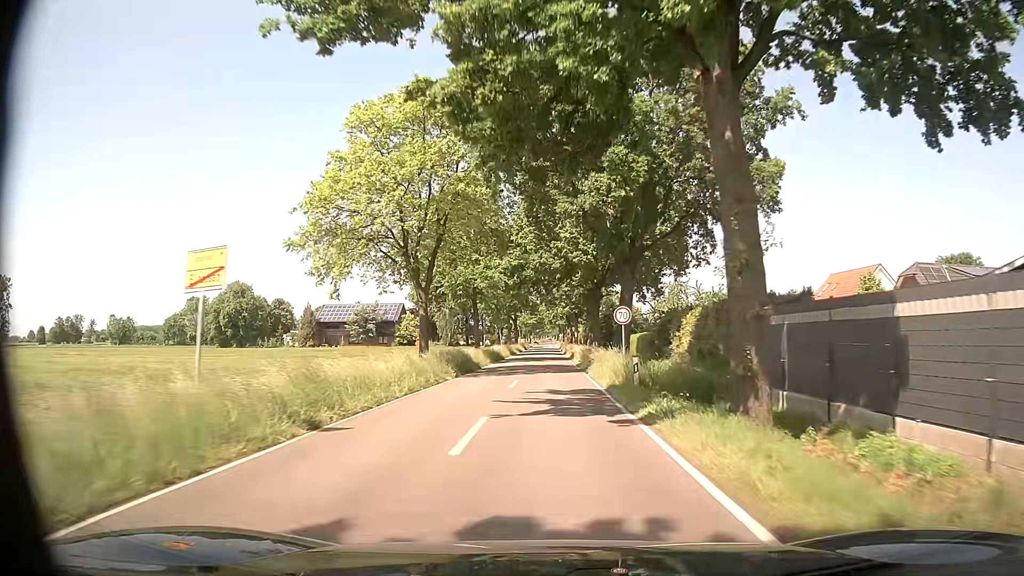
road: tertiary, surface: asphalt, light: Day
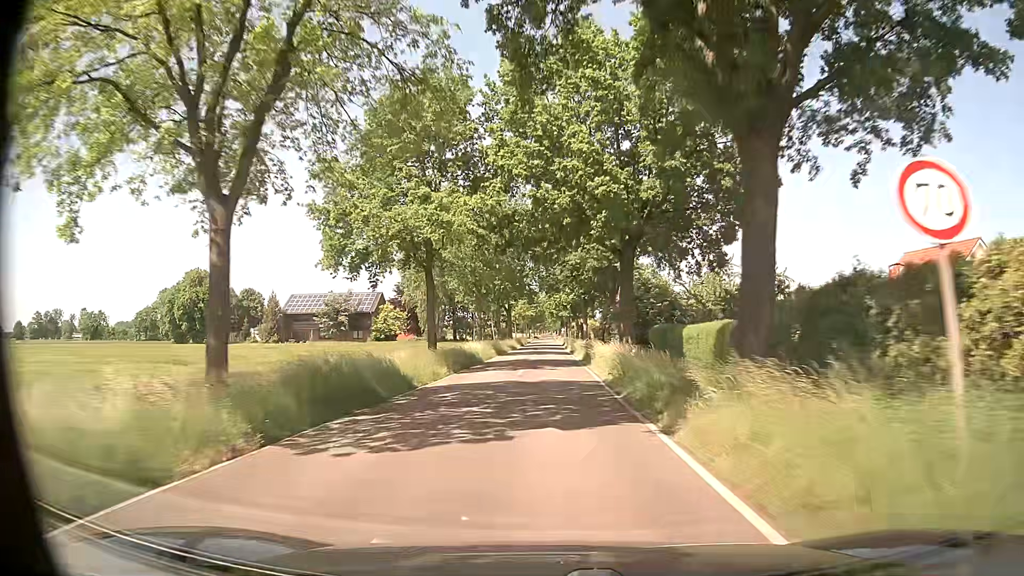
(+0.1, +19.6) m; 0°
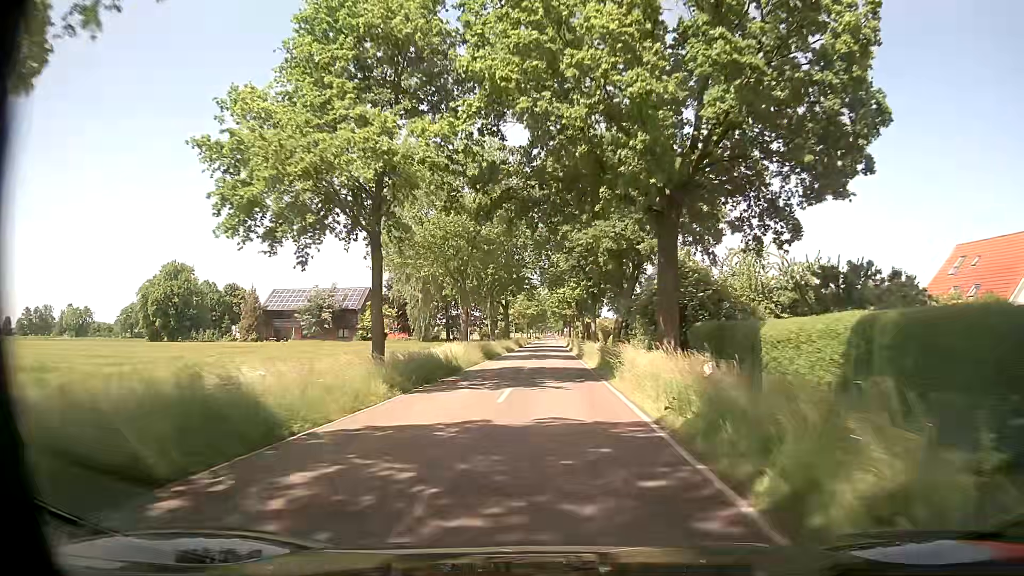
(0.0, +10.0) m; 0°
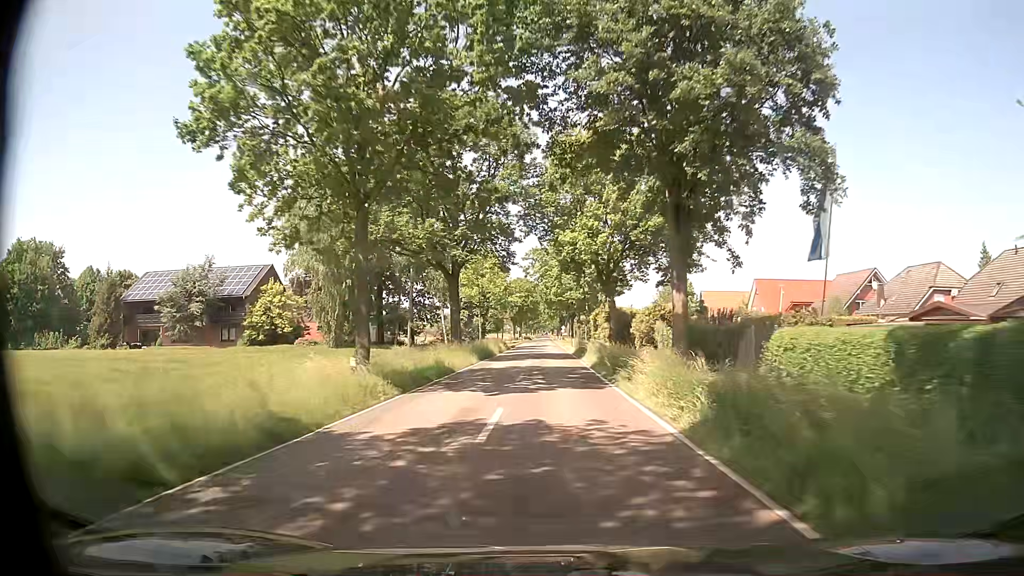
(0.0, +40.6) m; 0°
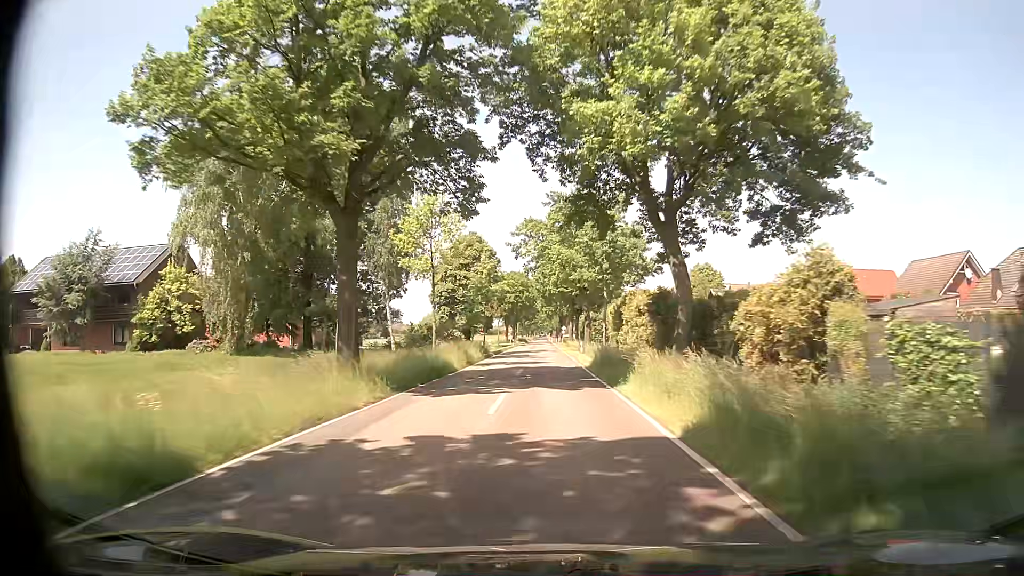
(+0.2, +20.4) m; +1°
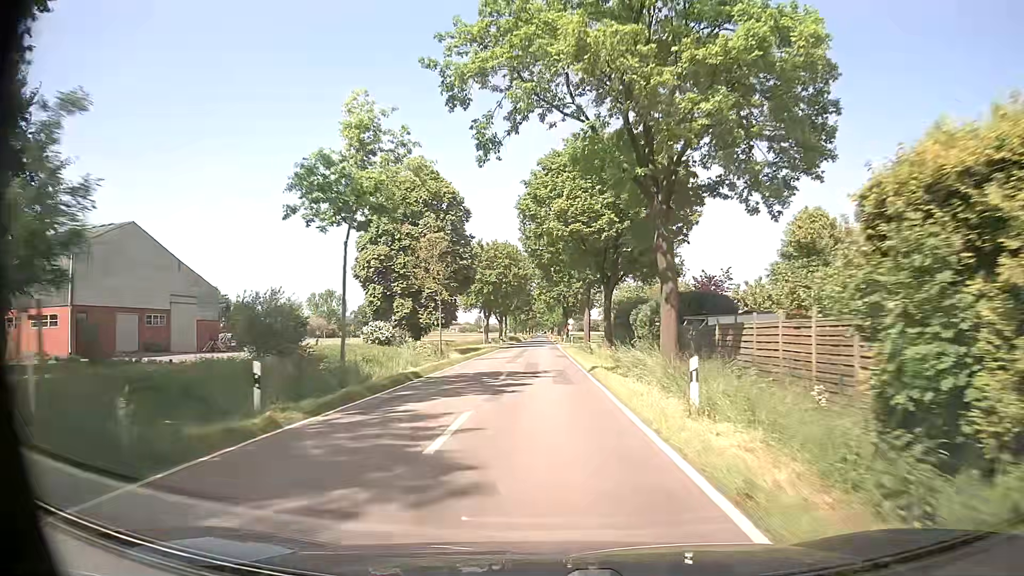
(+0.2, +39.3) m; 0°
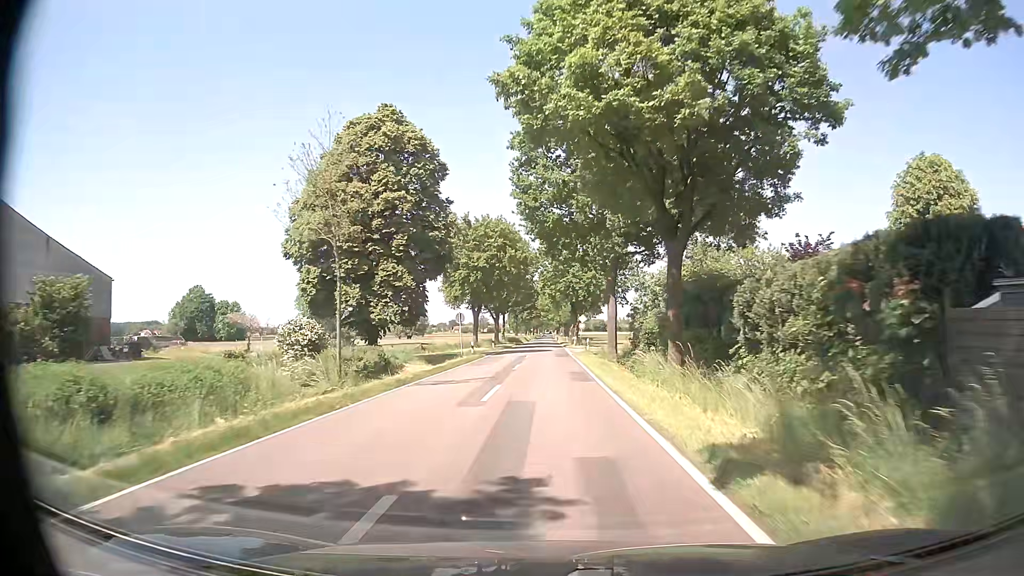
(-0.1, +17.5) m; 0°
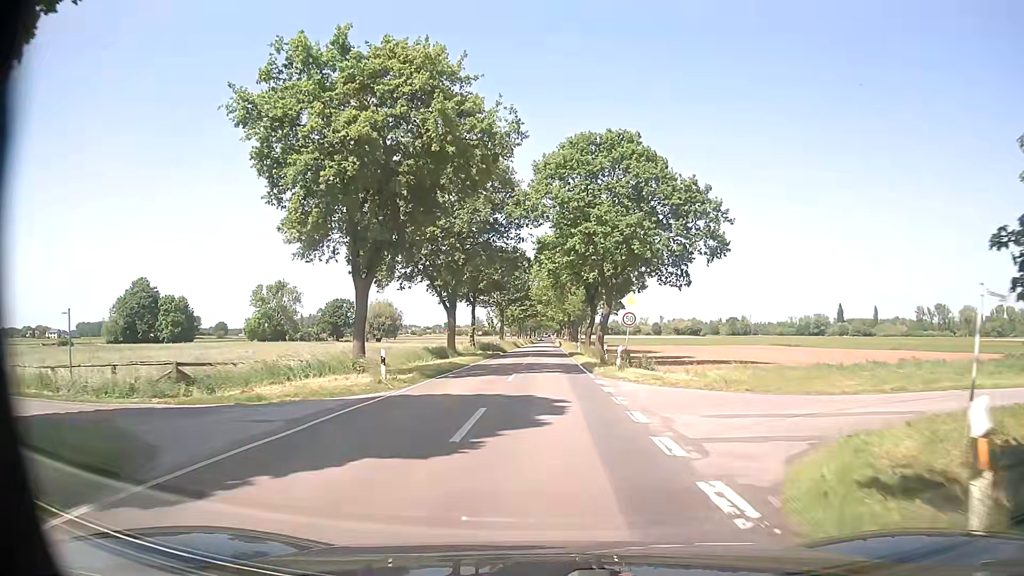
(-0.1, +39.7) m; 0°
(0, +10) (0, +20) (0, +30) (0, +40) (0, +50) (0, +60) (0, +70) (0, +80) (0, +90) (0, +100) m
